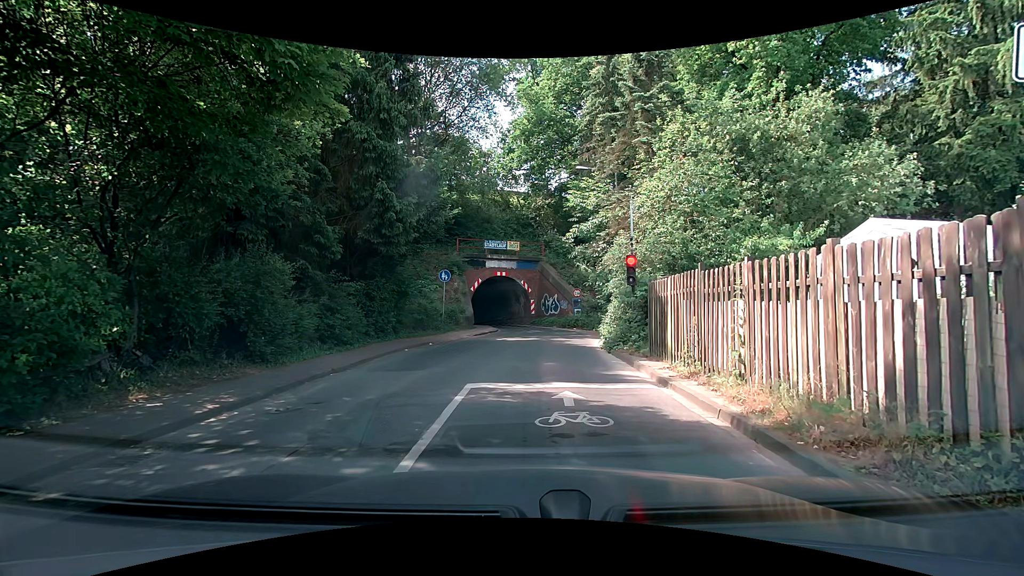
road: tertiary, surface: asphalt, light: Day
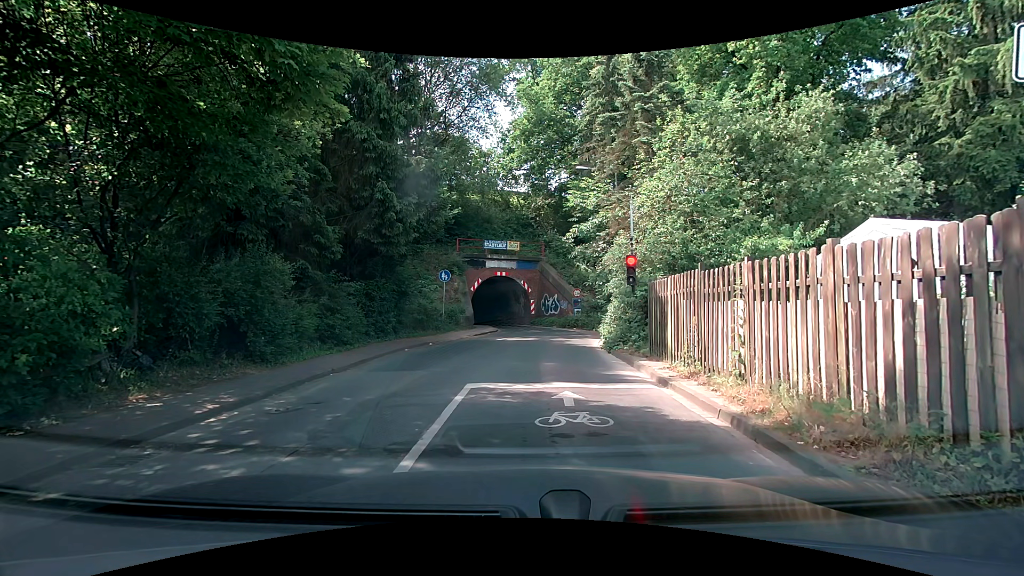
(0.0, 0.0) m; 0°
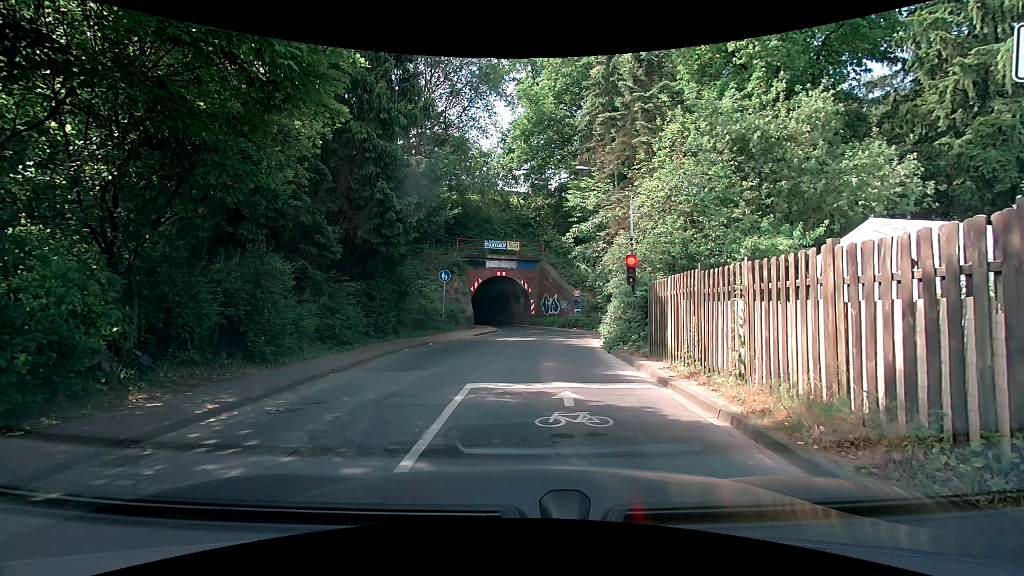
(0.0, 0.0) m; 0°
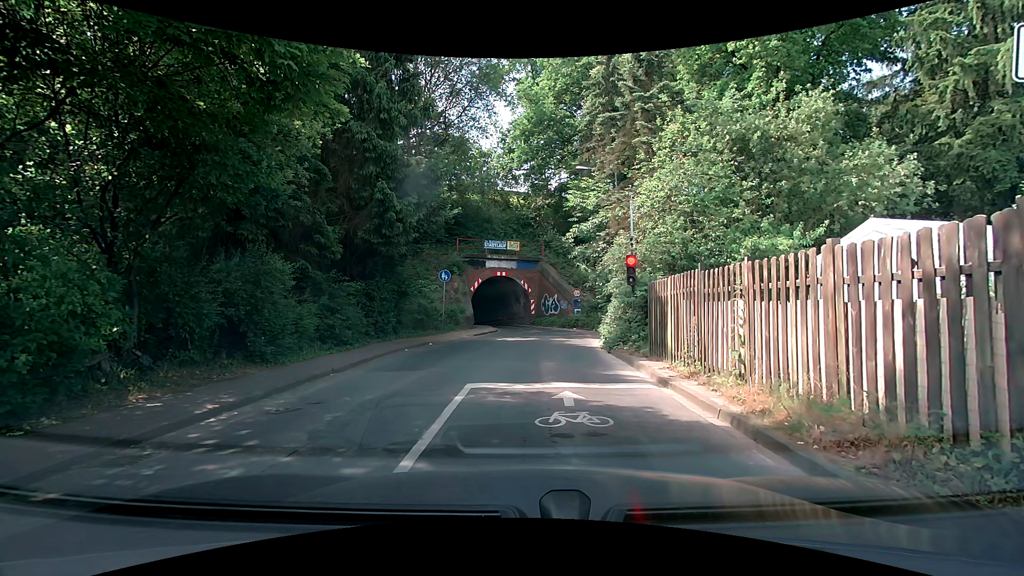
(0.0, 0.0) m; 0°
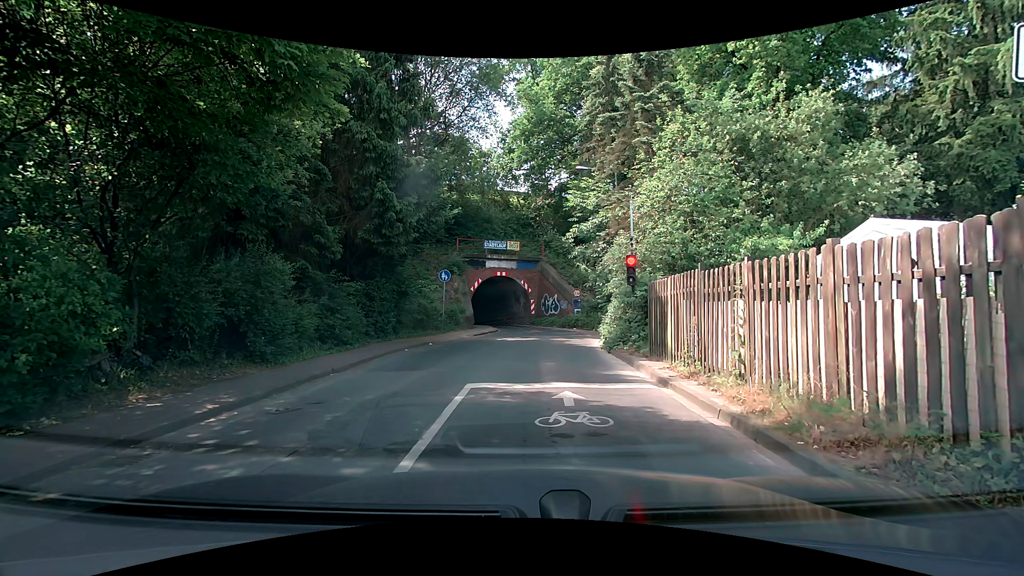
(0.0, 0.0) m; 0°
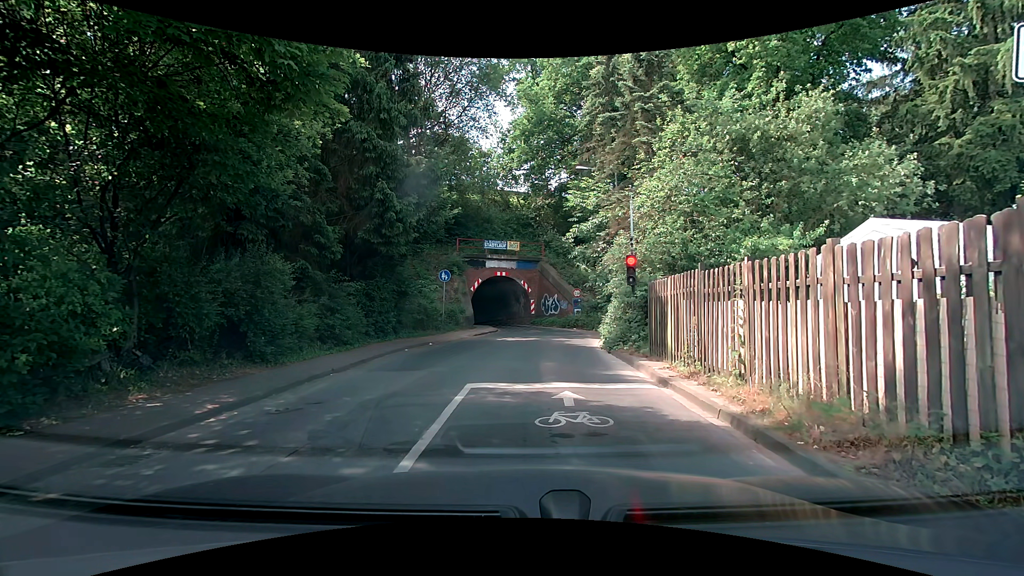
(0.0, 0.0) m; 0°
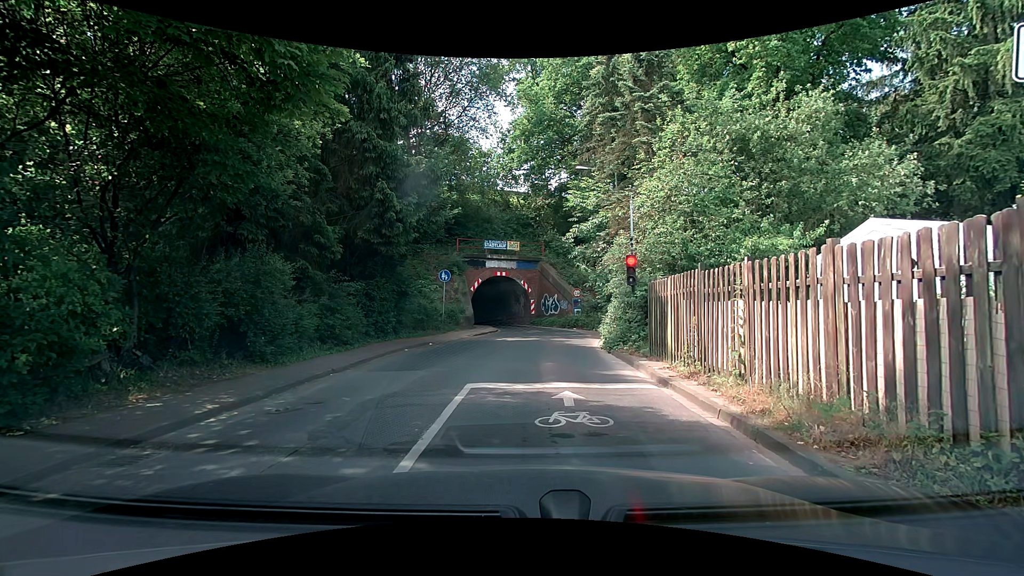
(0.0, 0.0) m; 0°
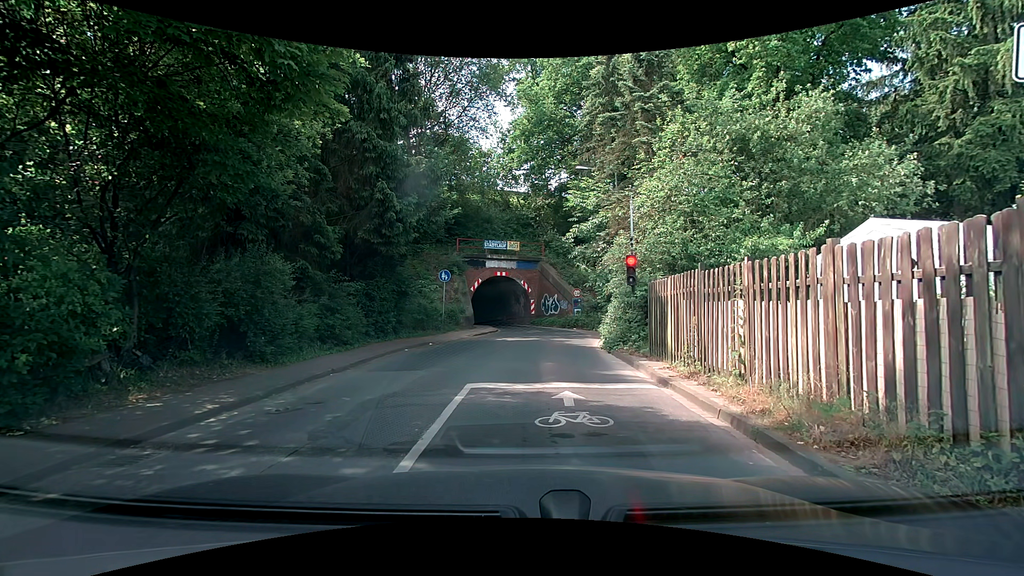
(0.0, 0.0) m; 0°
